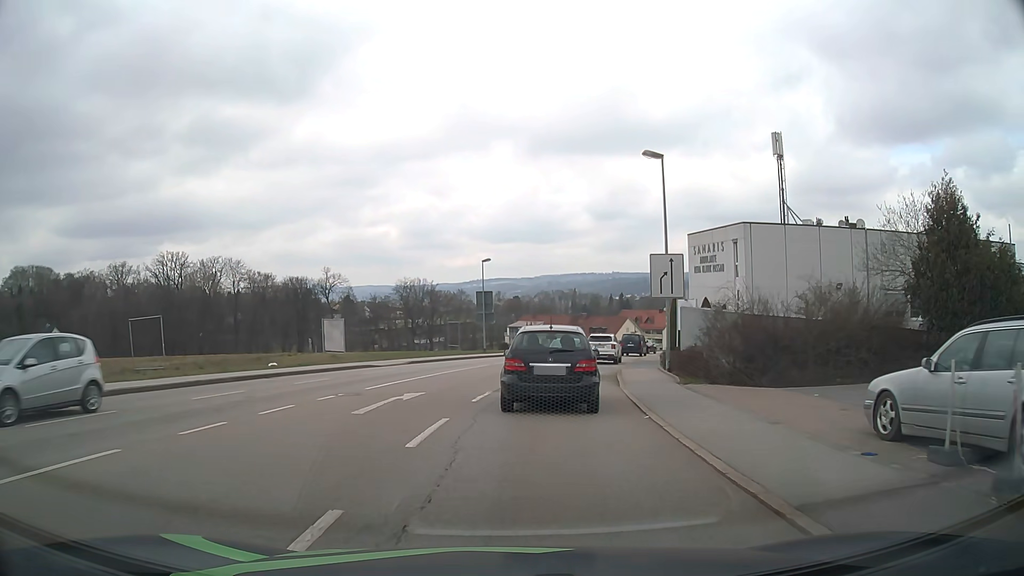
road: tertiary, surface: asphalt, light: Day
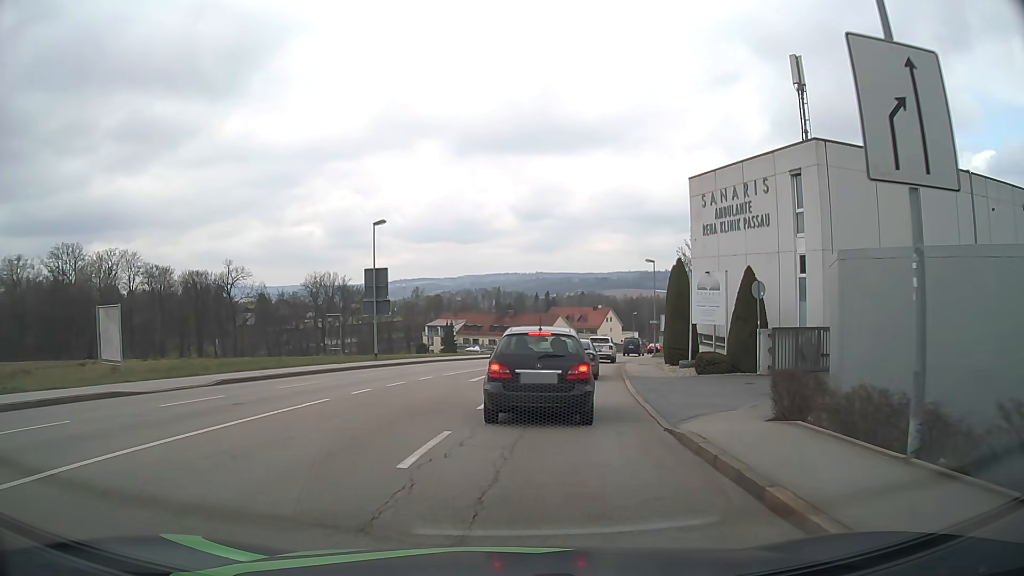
(+1.2, +19.2) m; +7°
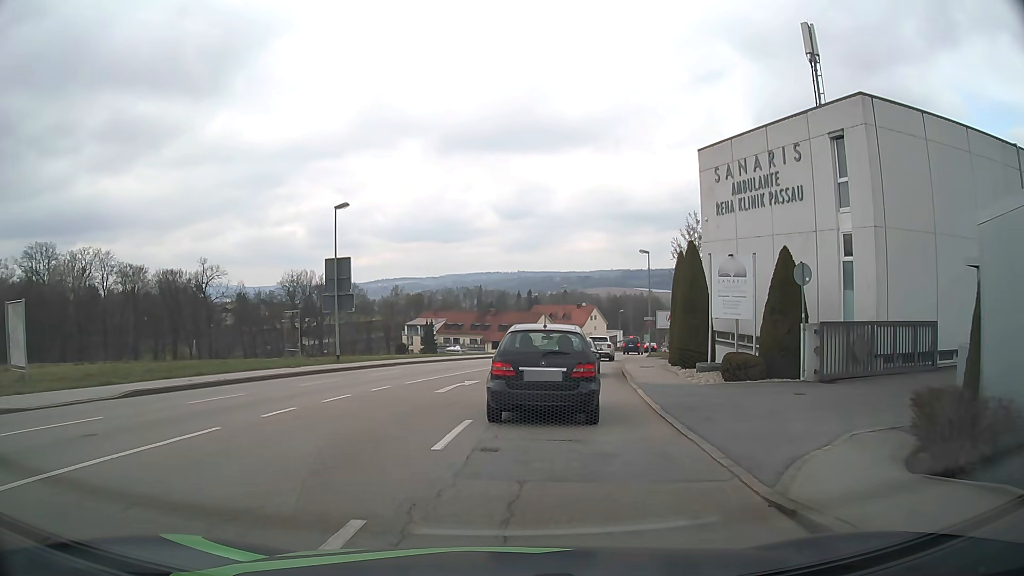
(+0.1, +5.0) m; +1°
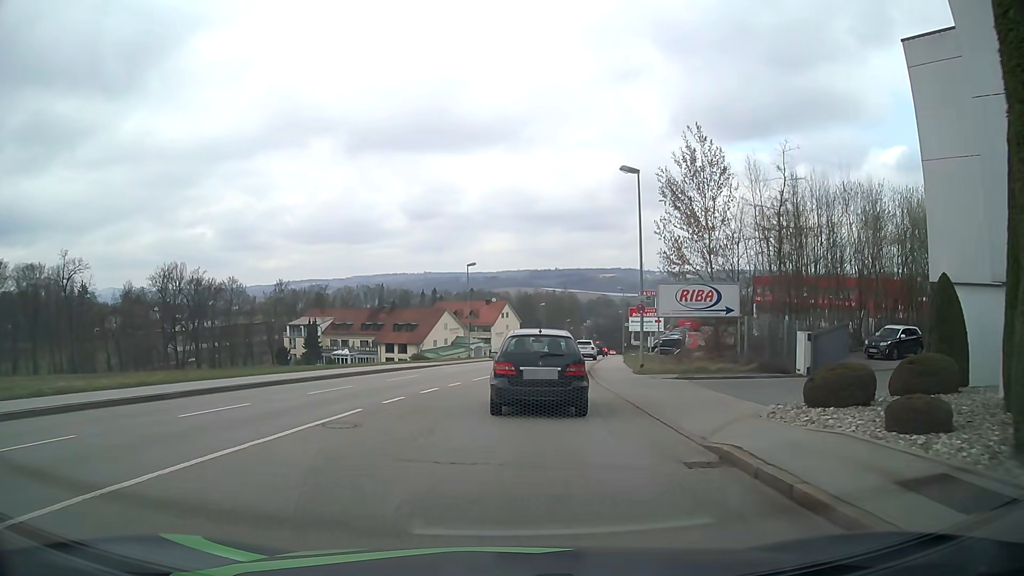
(+2.0, +25.4) m; +7°
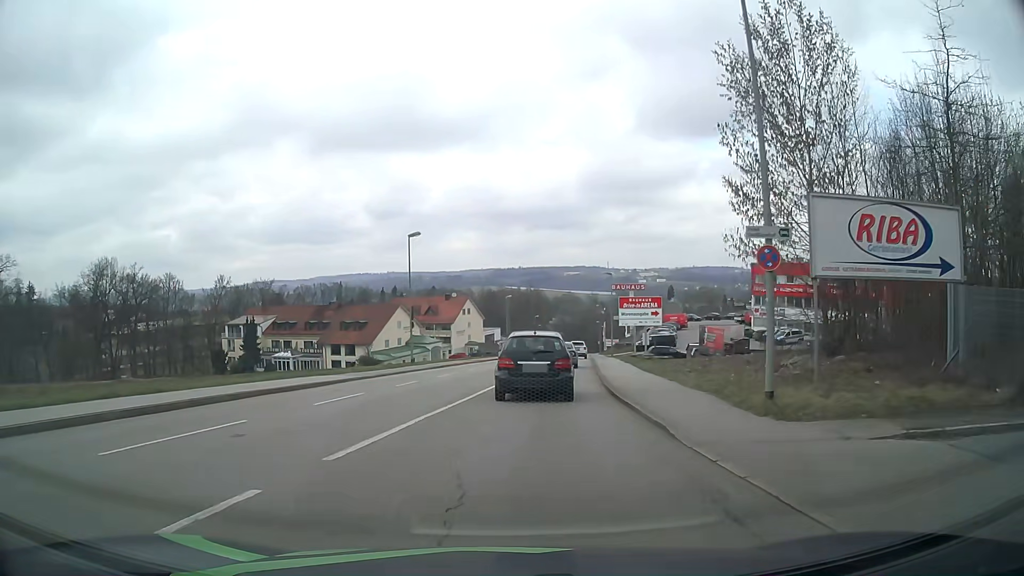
(+0.6, +16.0) m; +4°
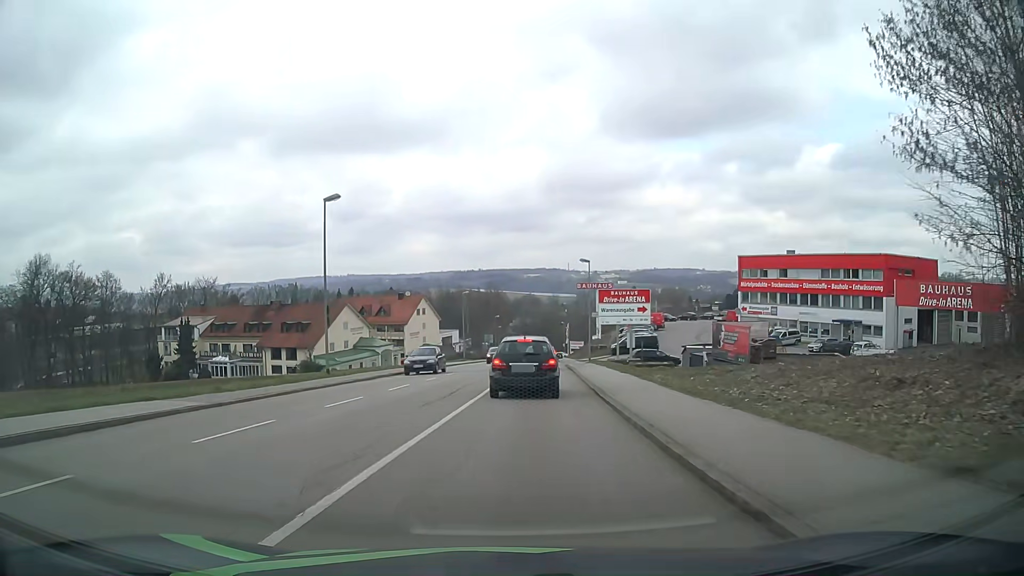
(+0.3, +11.6) m; +3°
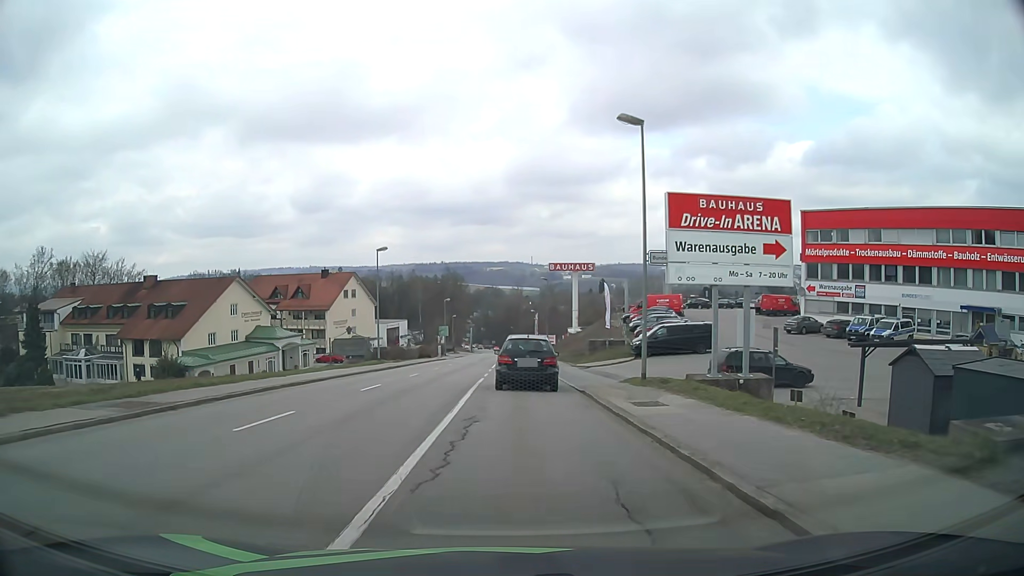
(+1.3, +32.6) m; +3°
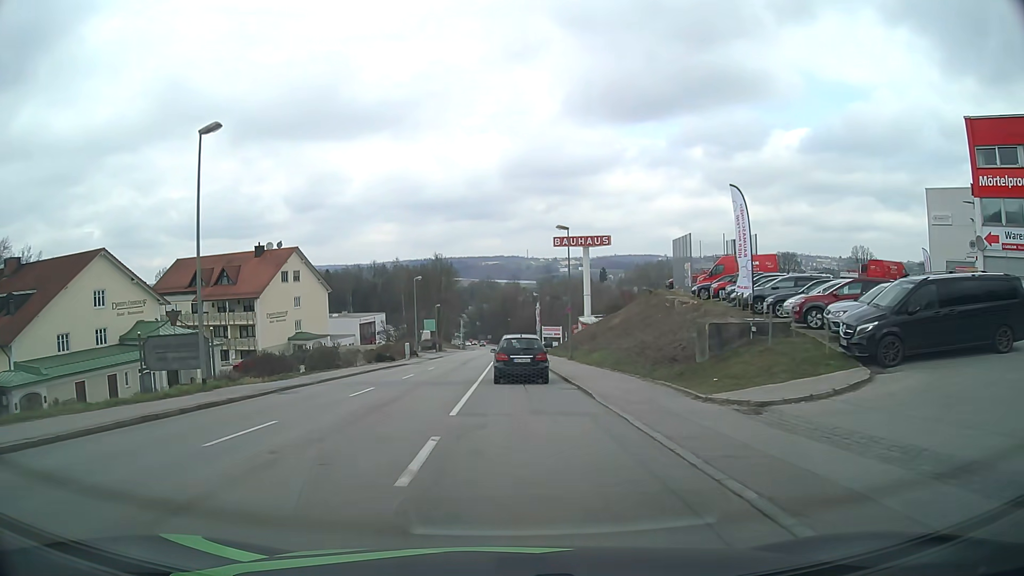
(+0.1, +28.2) m; 0°
(0, +10) (0, +20) (0, +30) (0, +40) (0, +50) (0, +60) (0, +70) (0, +80) (0, +90) (+1, +100) m
